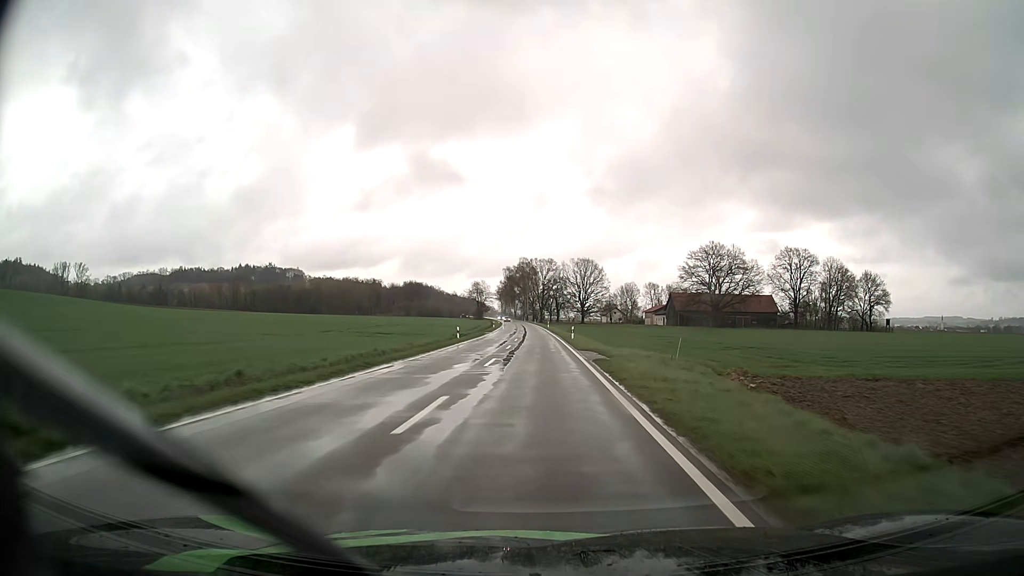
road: tertiary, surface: asphalt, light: Day
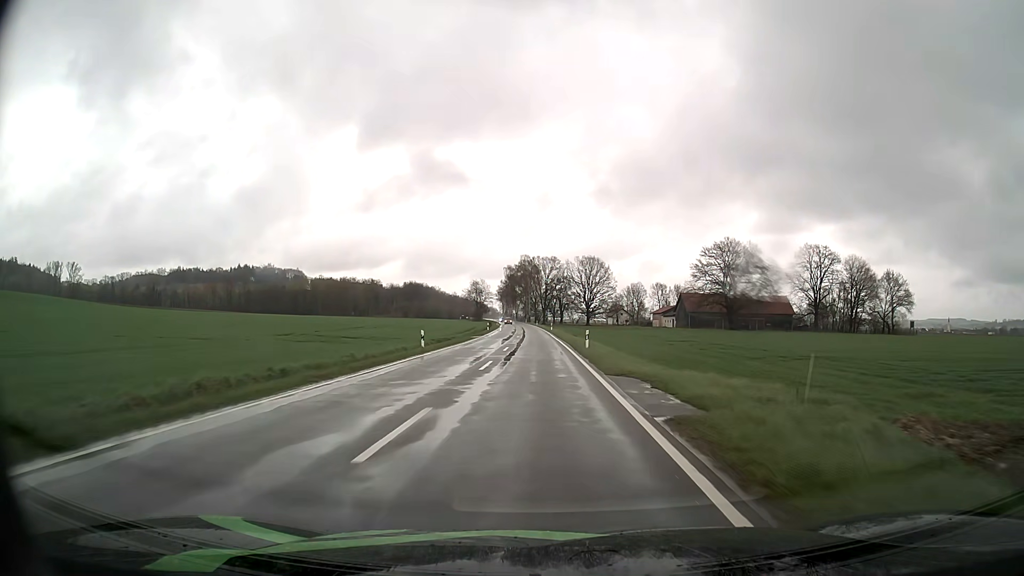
(0.0, +14.1) m; 0°
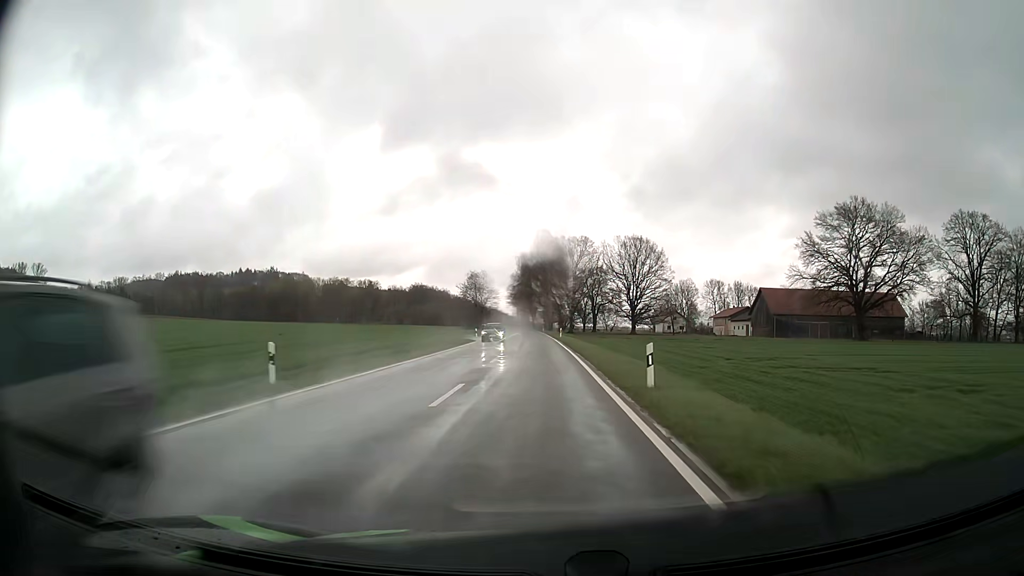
(-1.0, +70.7) m; -2°
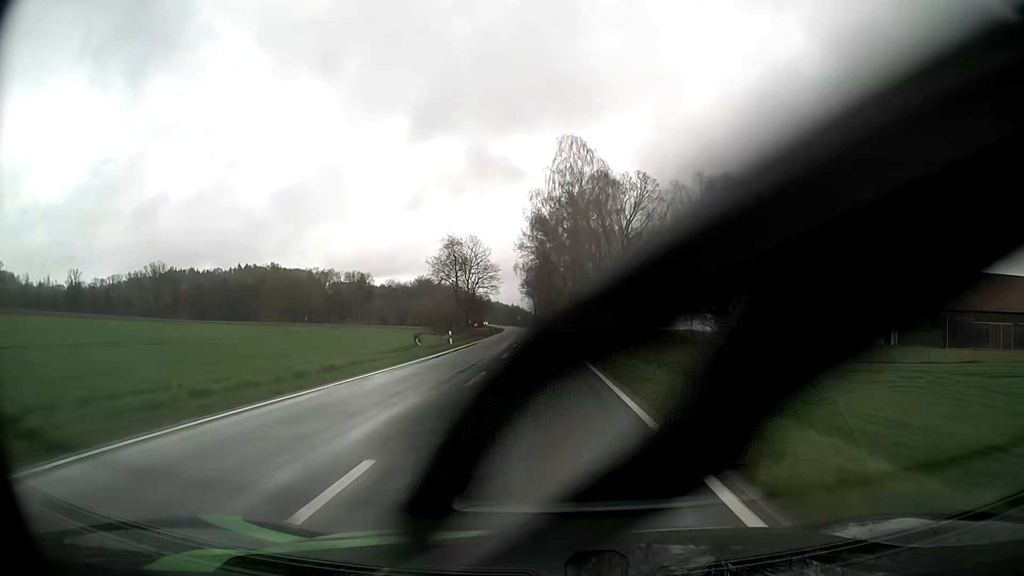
(-1.2, +71.4) m; -2°
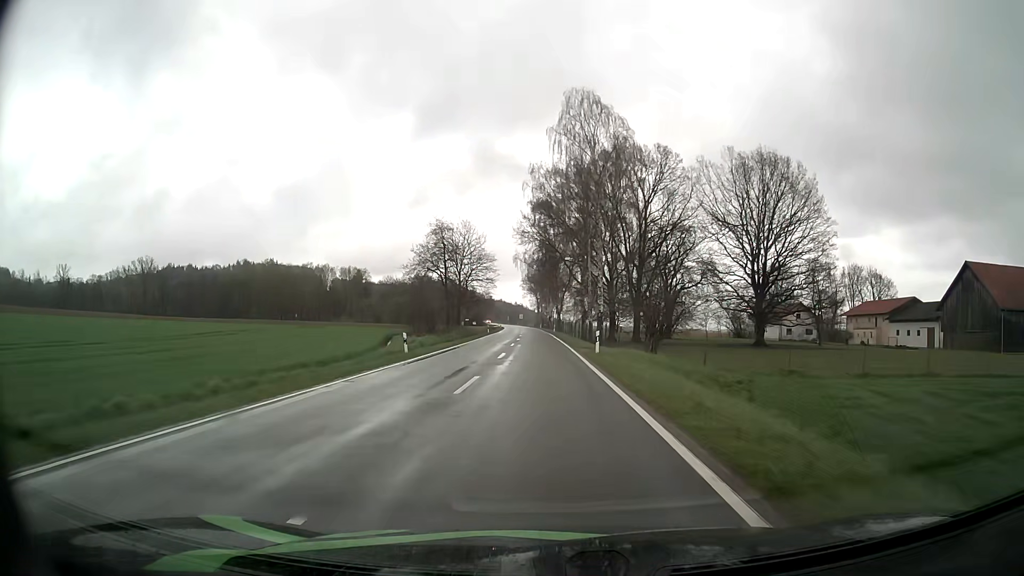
(0.0, +14.3) m; 0°
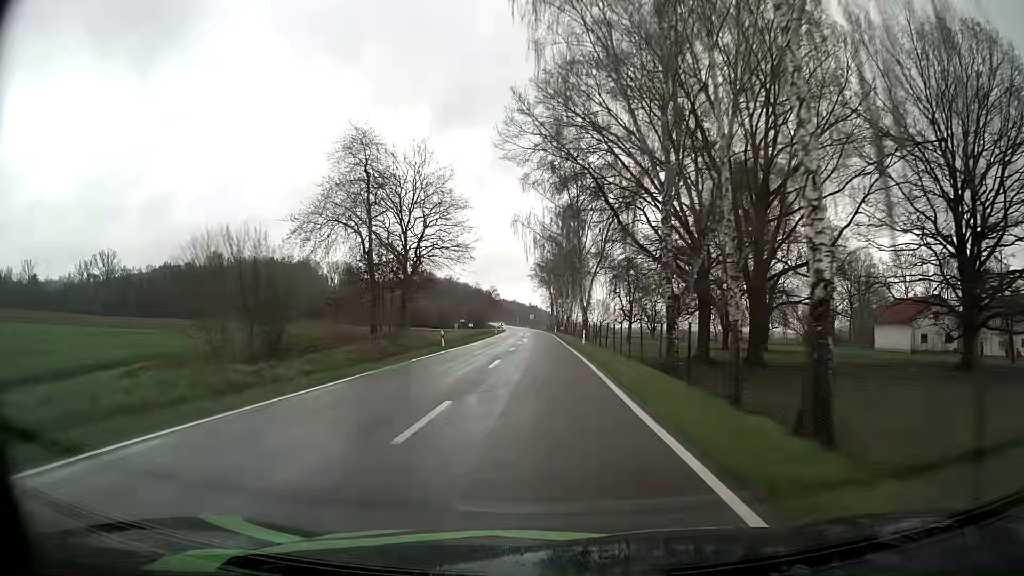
(-0.3, +42.7) m; -1°
(0, +10) (0, +20) (0, +30) (0, +40) (-1, +50) (-1, +60) (-1, +70) (-1, +80) (-1, +90) (-2, +100) m
